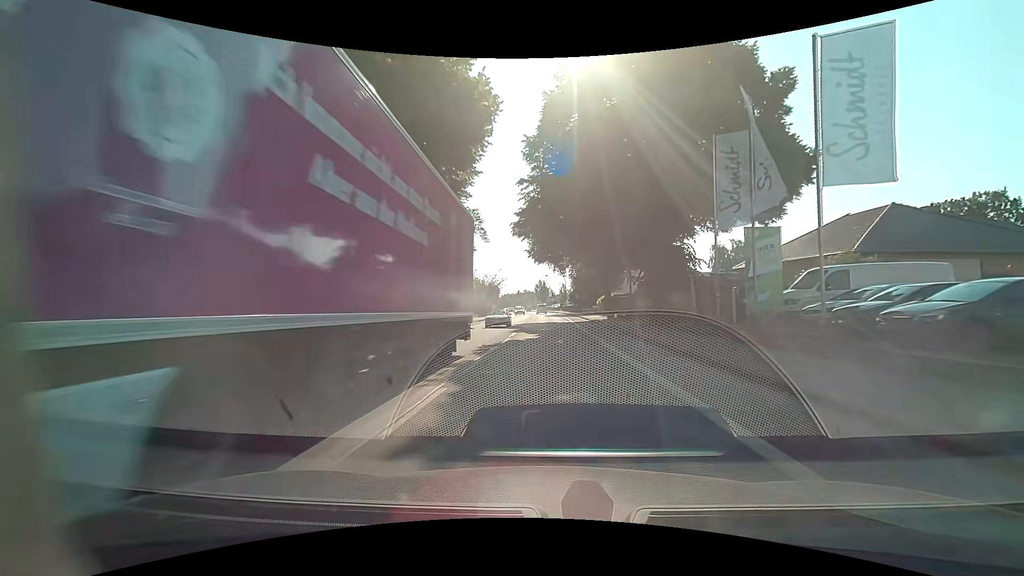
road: primary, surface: asphalt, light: Day
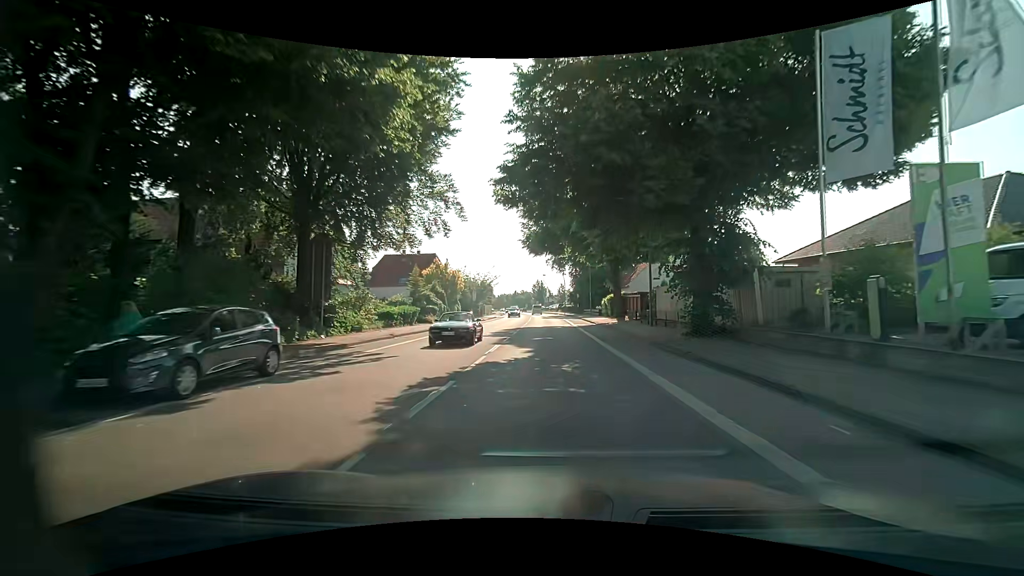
(+0.1, +8.1) m; 0°
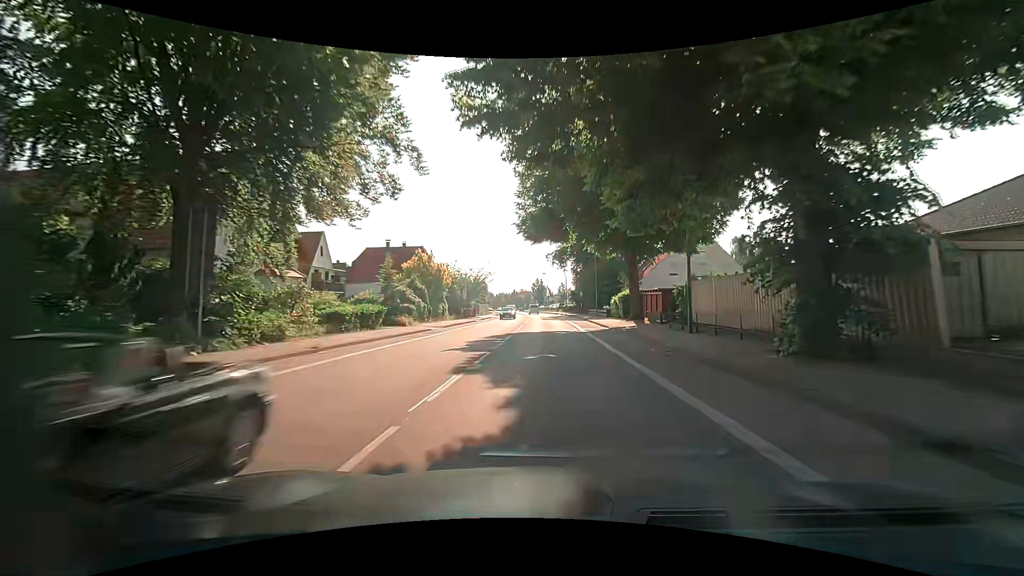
(0.0, +8.1) m; 0°
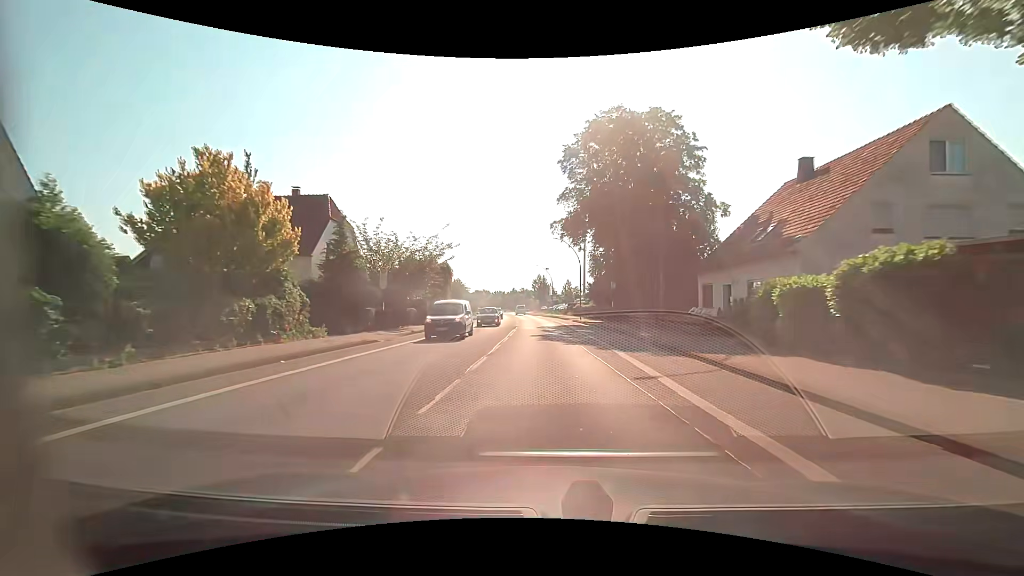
(+0.1, +32.2) m; 0°
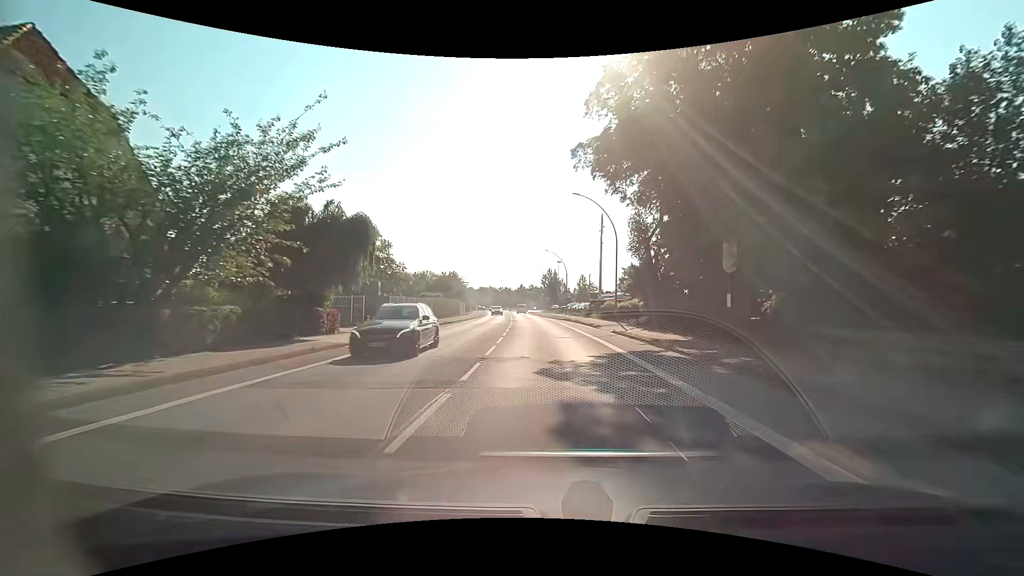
(-0.1, +24.2) m; -1°
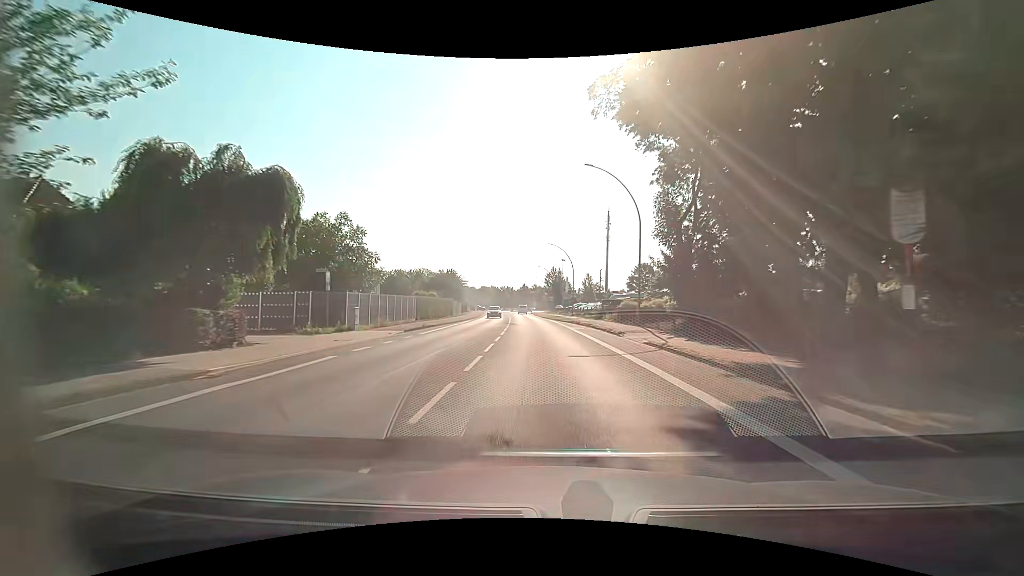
(0.0, +8.1) m; 0°
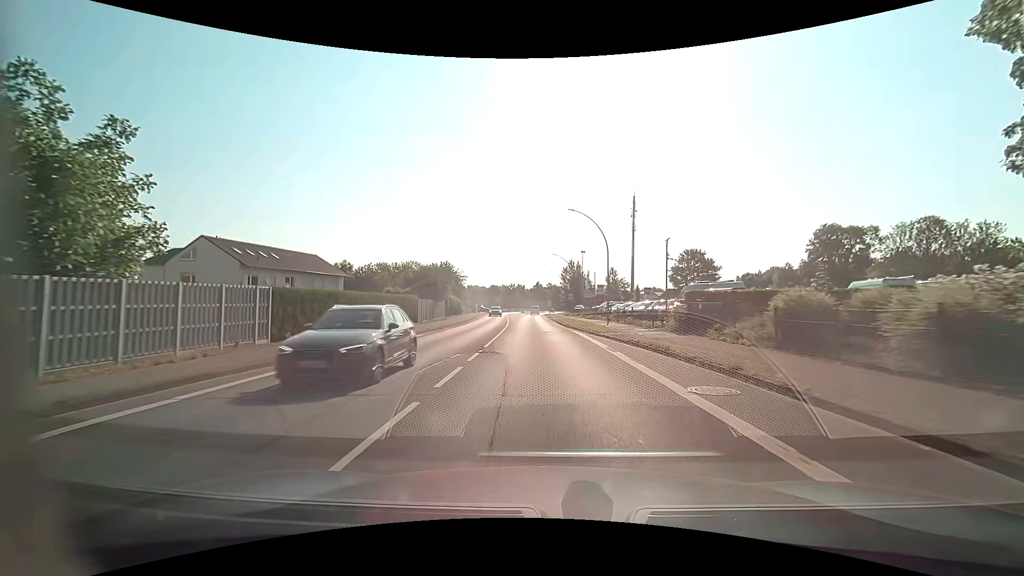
(-0.4, +24.2) m; -2°
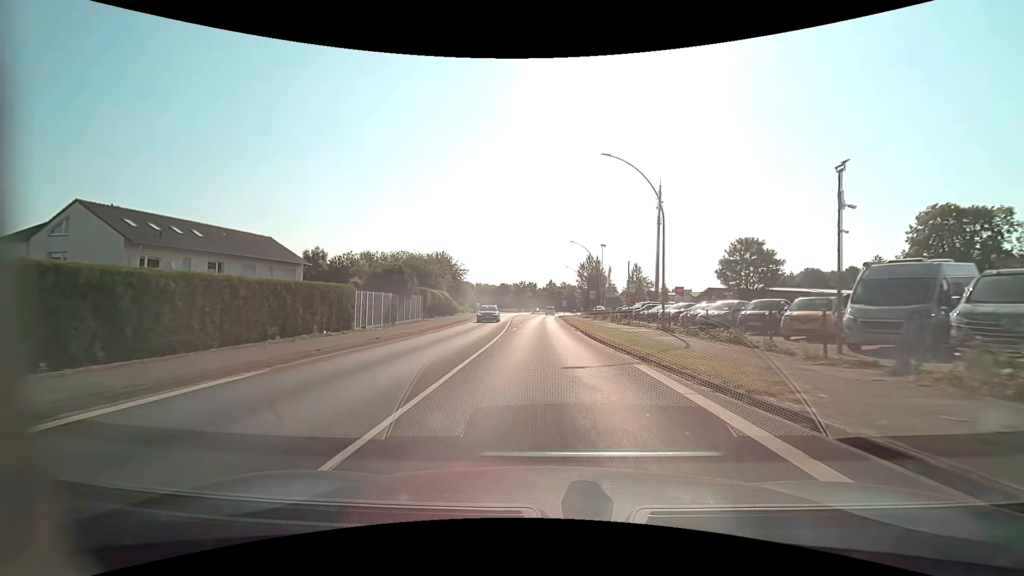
(-0.2, +16.1) m; -1°
(0, +10) (0, +20) (-1, +30) (-1, +40) (-1, +50) (-1, +60) (-1, +70) (-1, +80) (0, +90) (+1, +100) m
